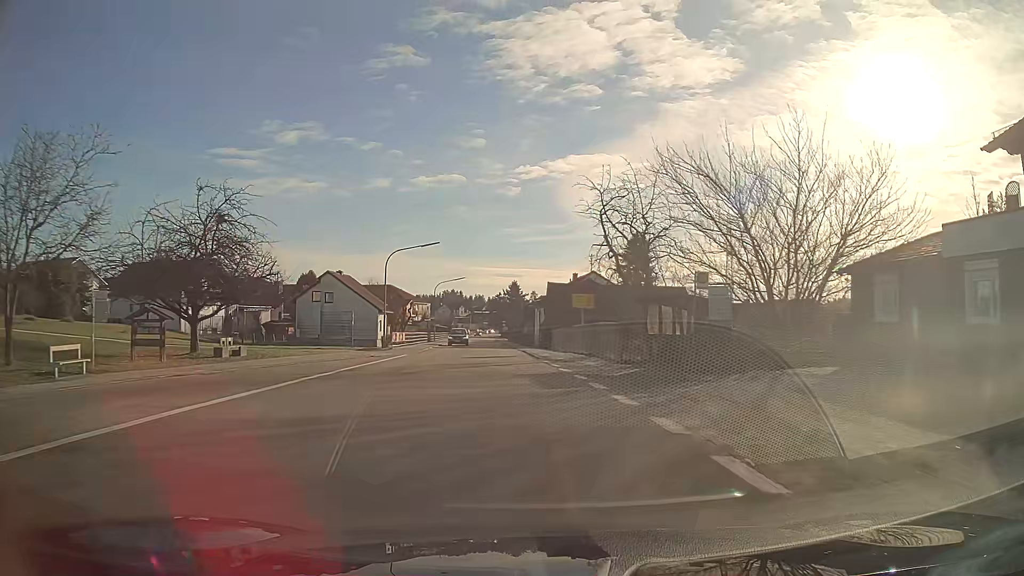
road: tertiary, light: Day
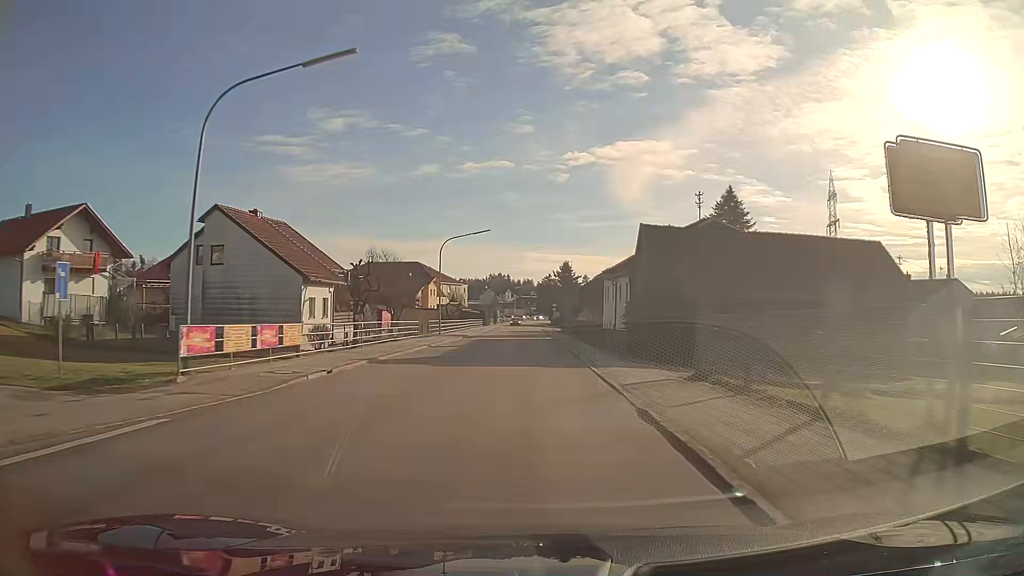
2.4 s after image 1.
(-1.2, +32.5) m; -3°
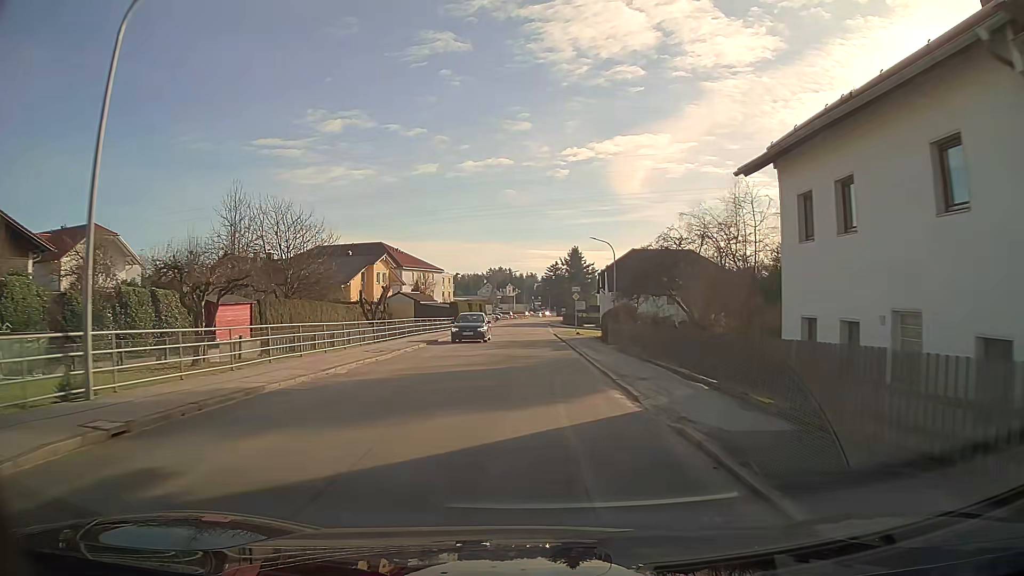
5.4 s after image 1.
(-0.3, +41.0) m; -1°
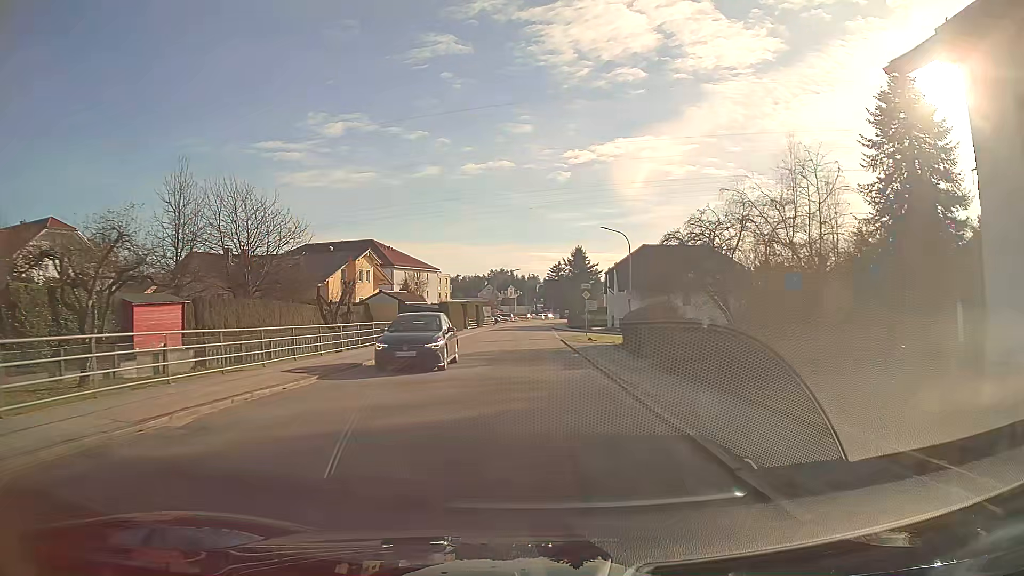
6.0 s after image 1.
(0.0, +8.2) m; 0°
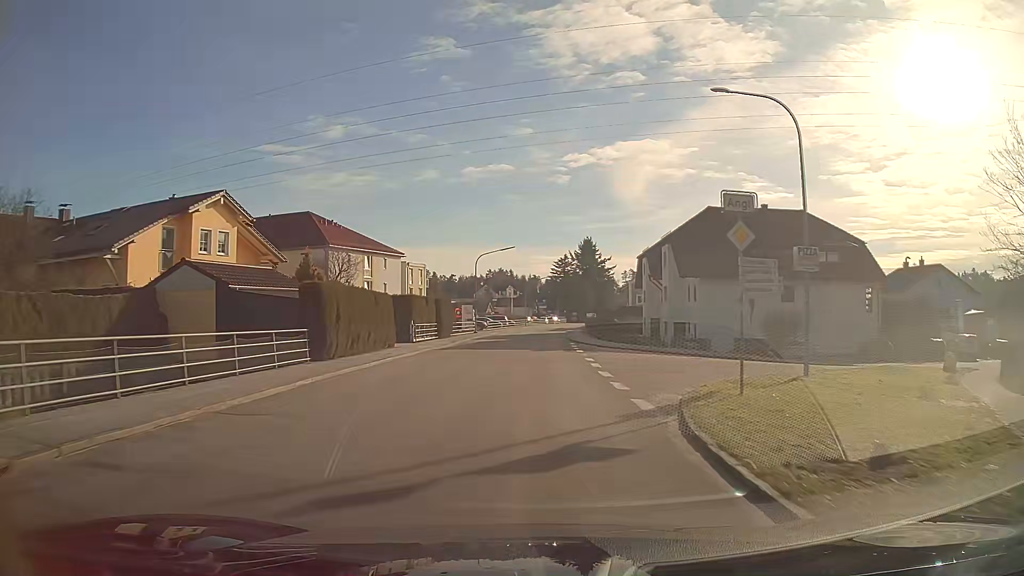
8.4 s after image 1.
(-0.1, +32.6) m; 0°
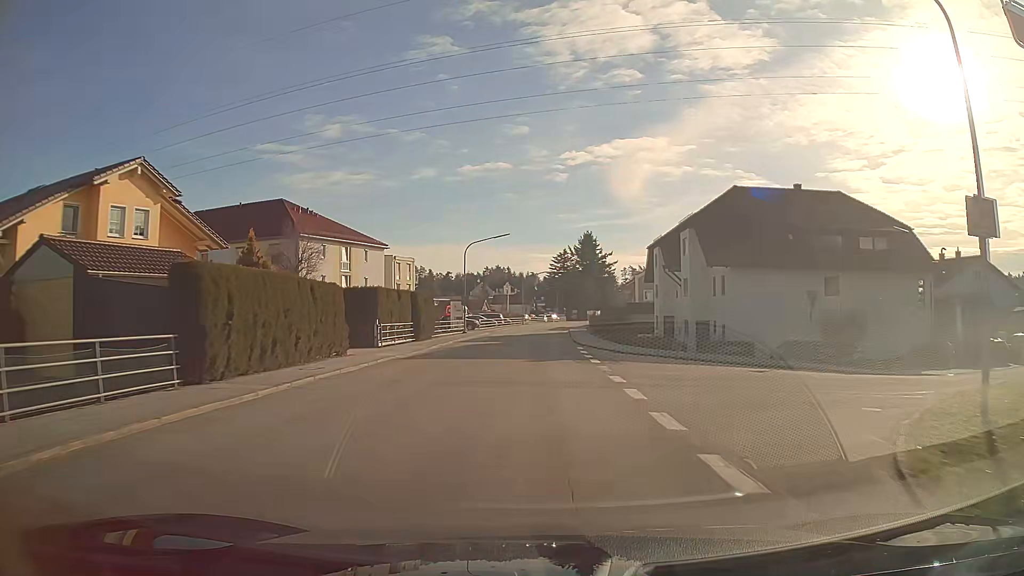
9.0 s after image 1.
(0.0, +8.1) m; 0°
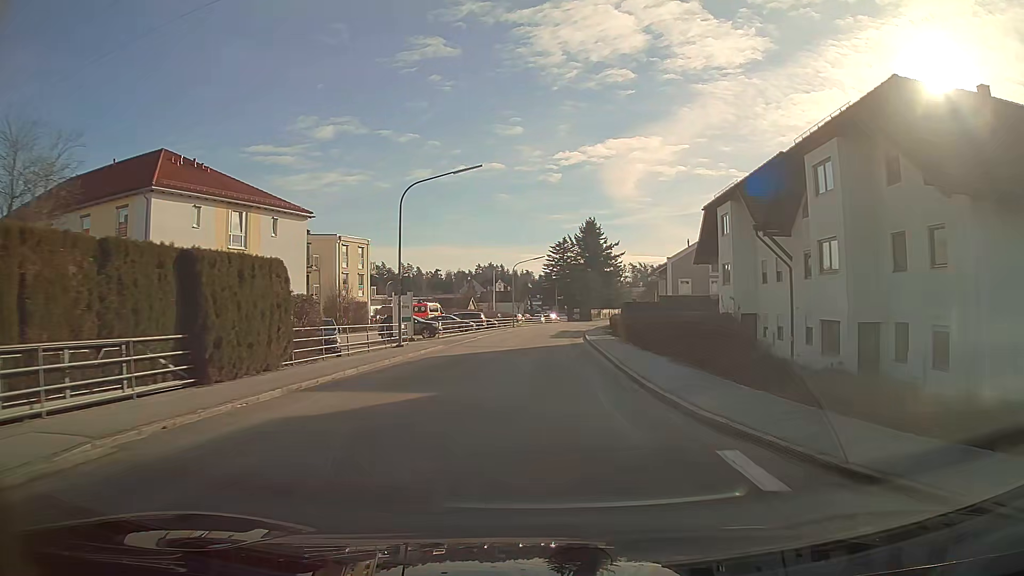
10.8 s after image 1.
(0.0, +24.3) m; 0°
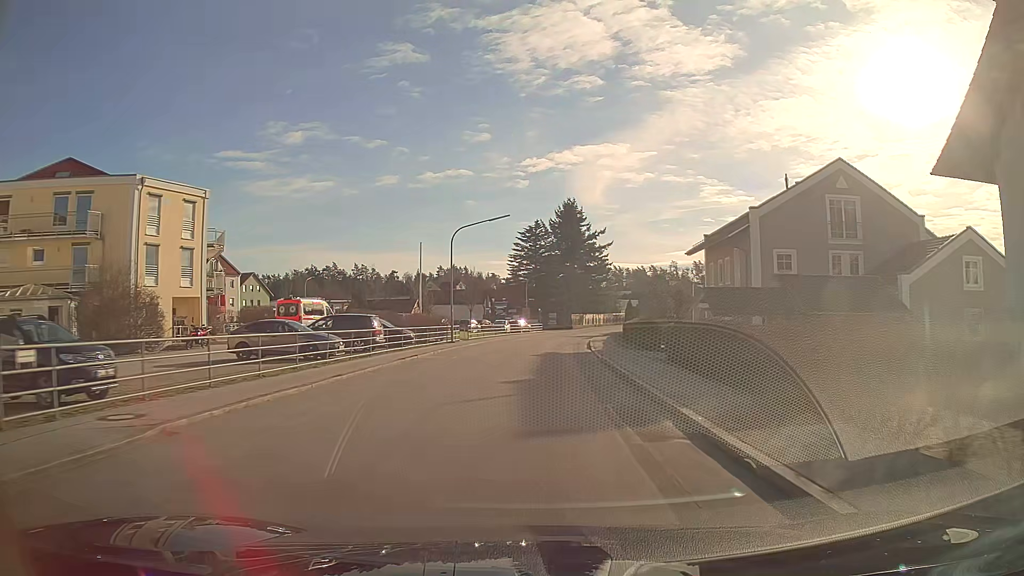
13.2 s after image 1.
(+0.9, +32.7) m; +3°
(0, +10) (0, +20) (+1, +30) (+1, +40) (+2, +50) (+4, +60) (+5, +70) (+7, +80) (+9, +89) (+12, +99) m
